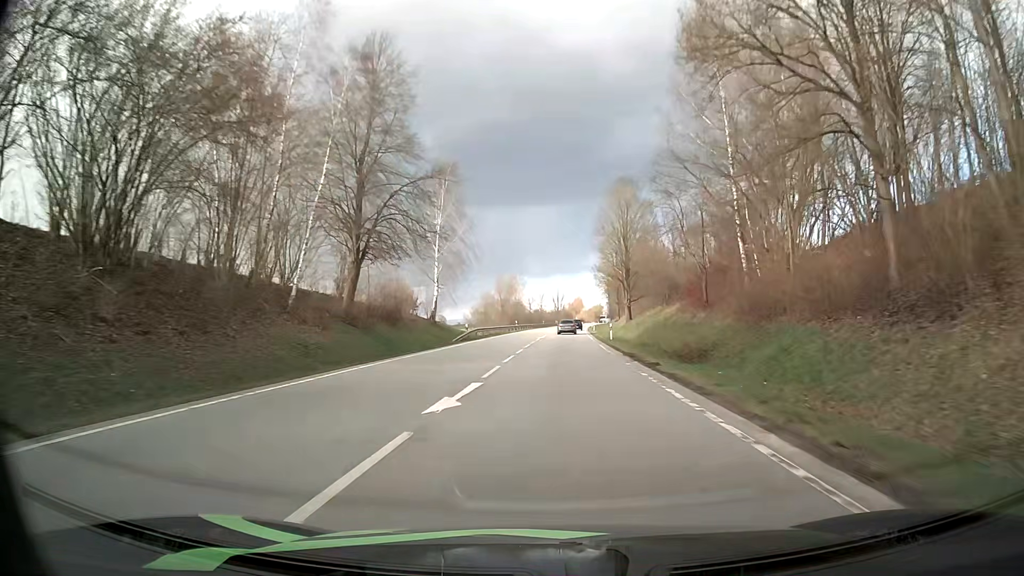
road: primary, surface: asphalt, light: Day
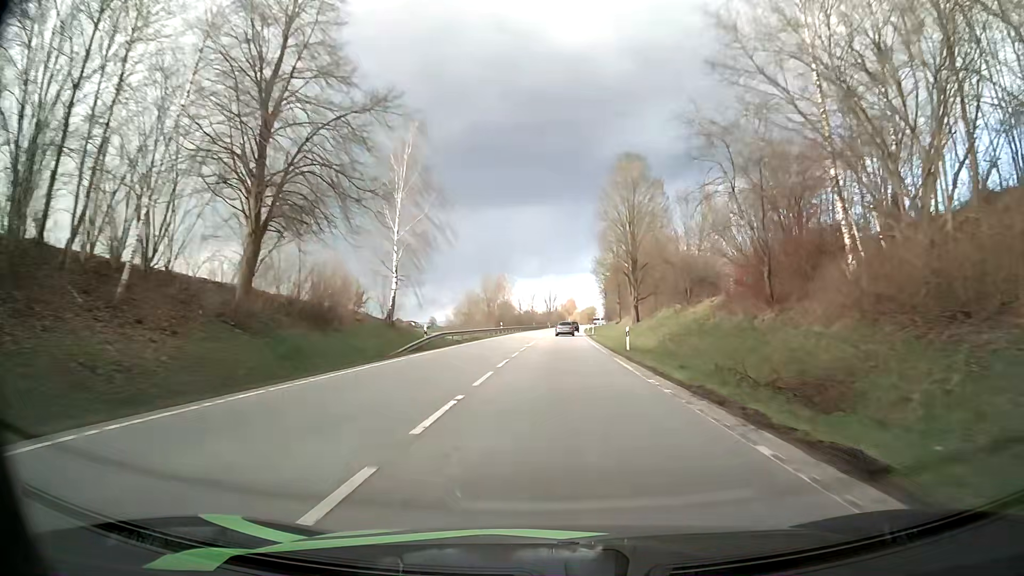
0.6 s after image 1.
(+0.1, +13.7) m; 0°
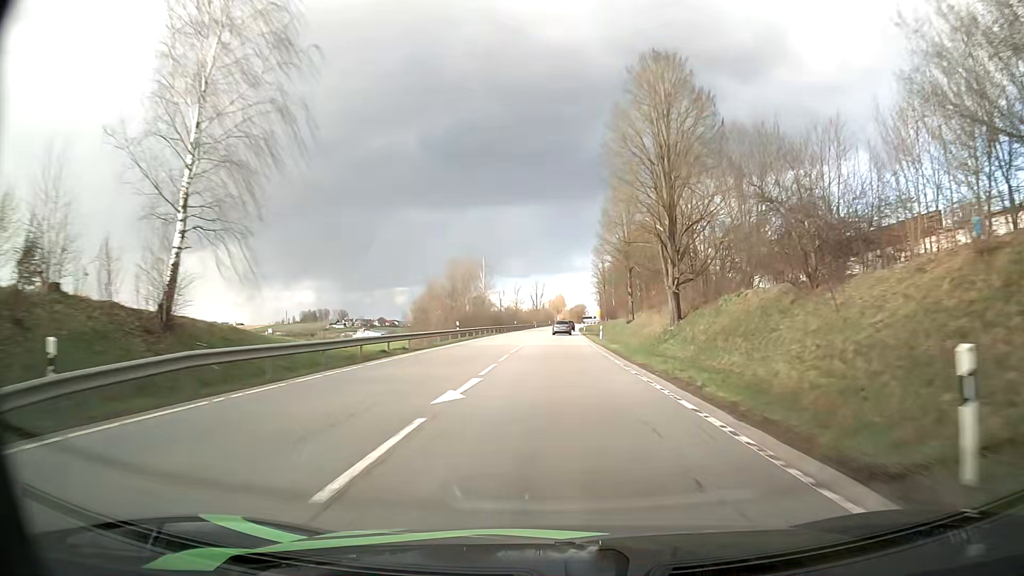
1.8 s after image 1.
(+0.5, +27.4) m; +1°
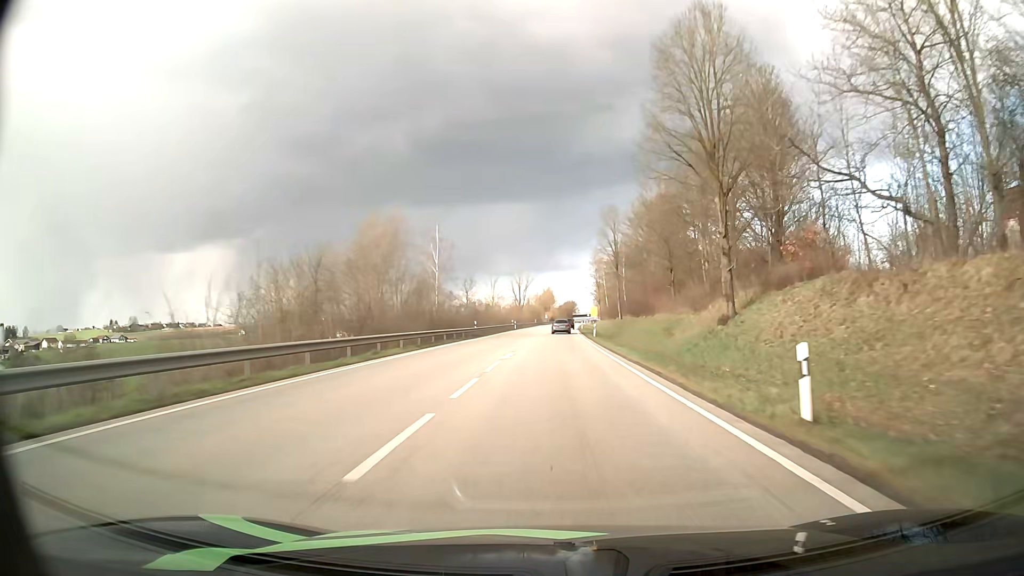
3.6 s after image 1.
(+0.4, +41.4) m; +1°
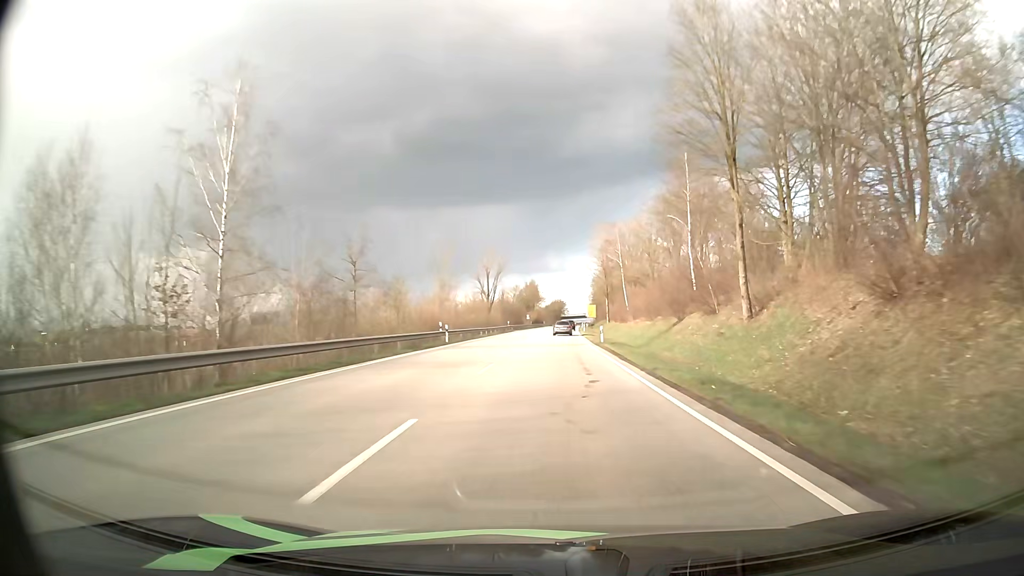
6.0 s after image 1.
(+0.7, +56.3) m; +1°
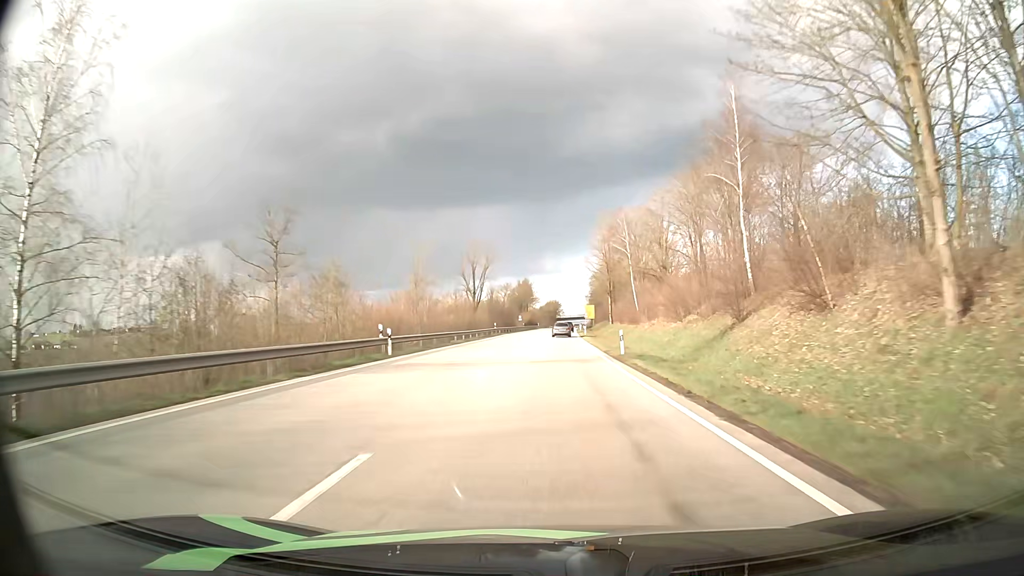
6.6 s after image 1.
(0.0, +14.3) m; 0°
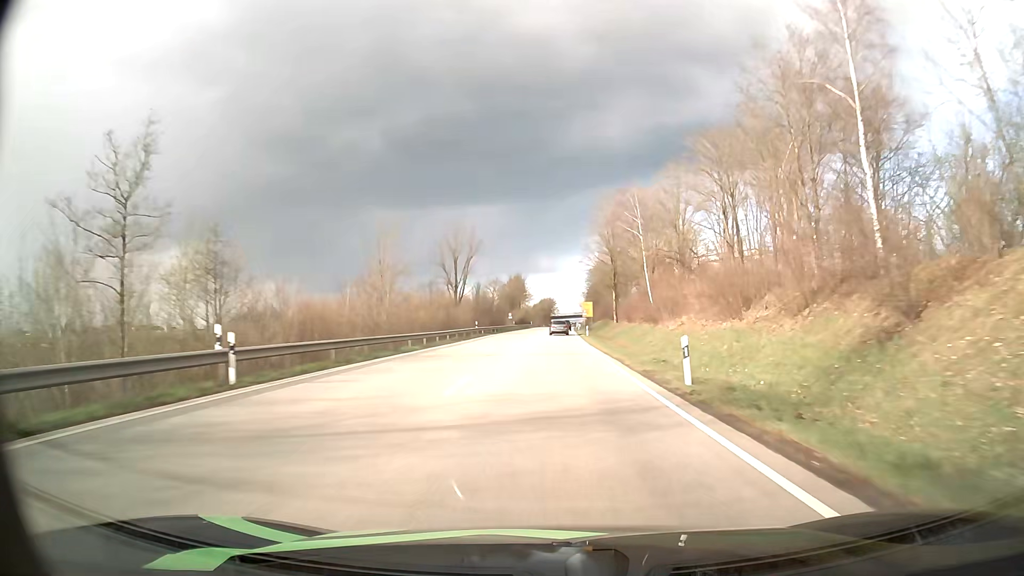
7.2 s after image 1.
(0.0, +14.4) m; 0°
